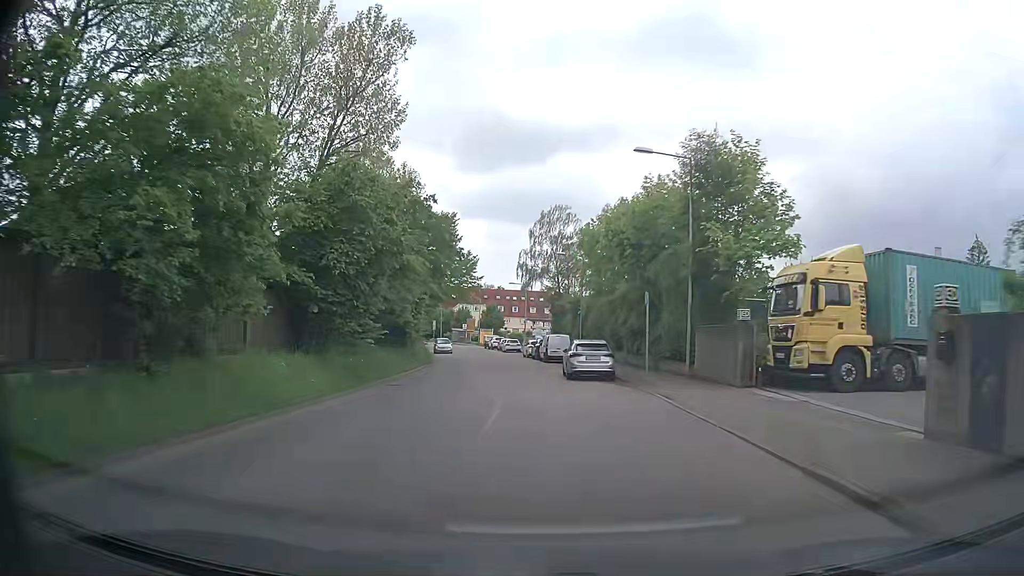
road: tertiary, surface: asphalt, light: Day
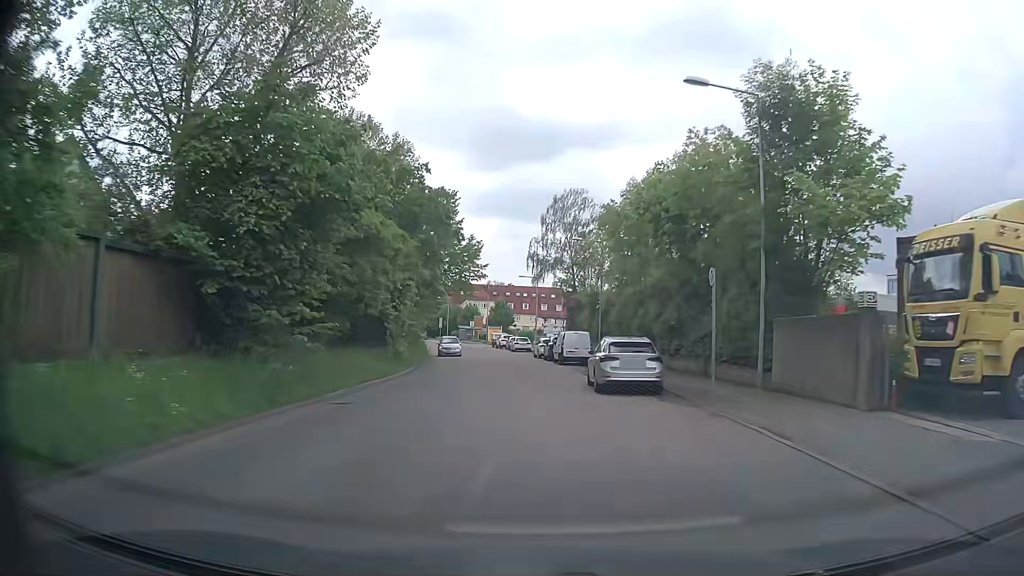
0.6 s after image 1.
(0.0, +7.0) m; -1°
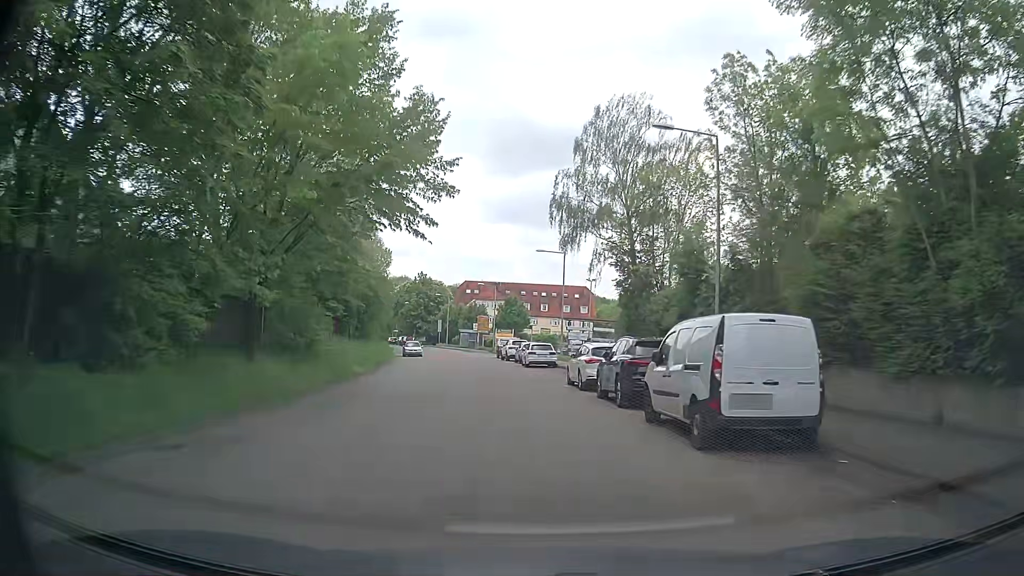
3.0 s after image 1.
(-0.4, +27.1) m; -1°
(0, +10) (-1, +20) (-2, +30) (-3, +40) (-4, +50) (-6, +60) (-7, +70) (-9, +79) (-12, +89) (-15, +98) m
